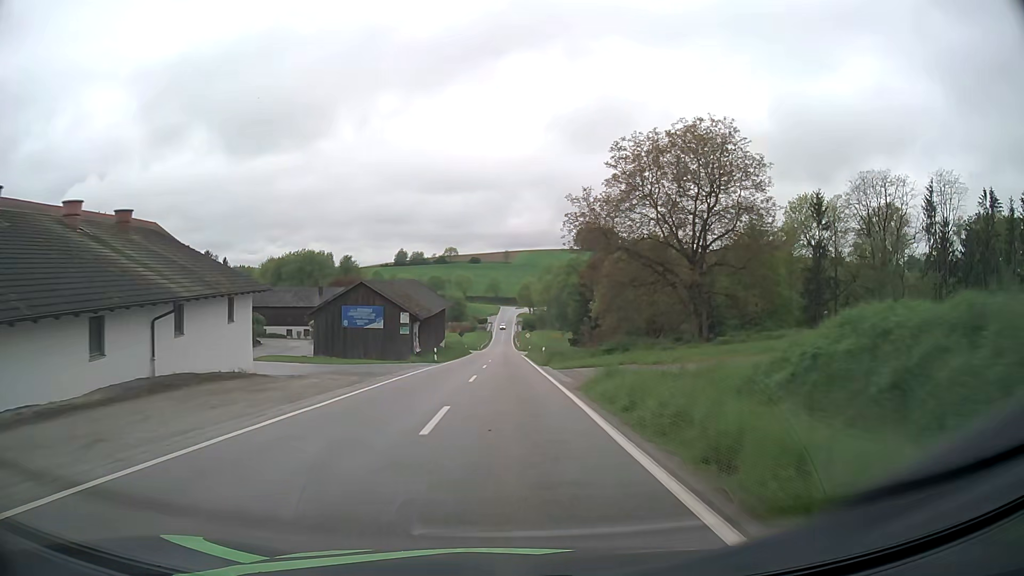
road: tertiary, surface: asphalt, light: Day
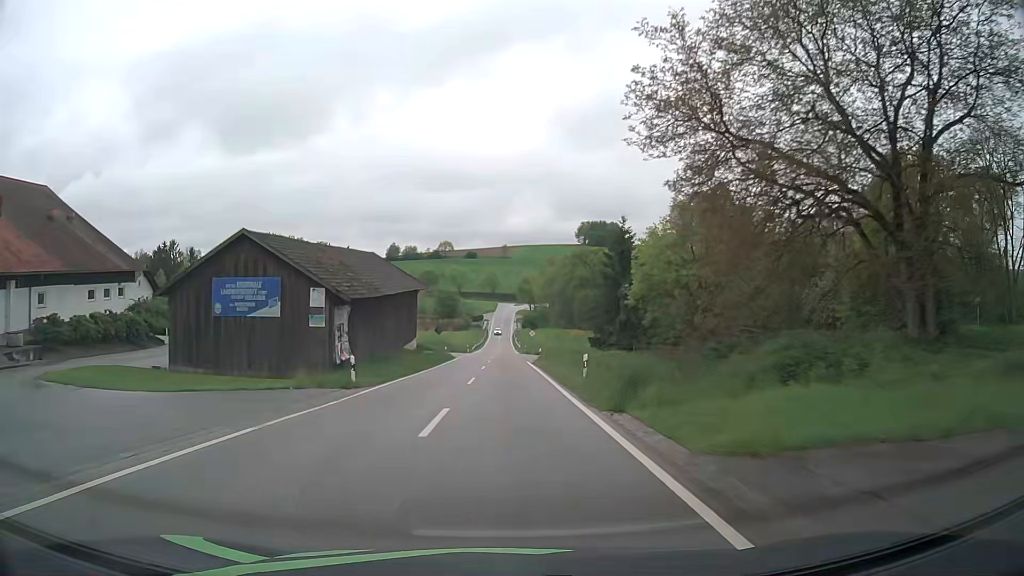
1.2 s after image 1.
(0.0, +25.0) m; 0°
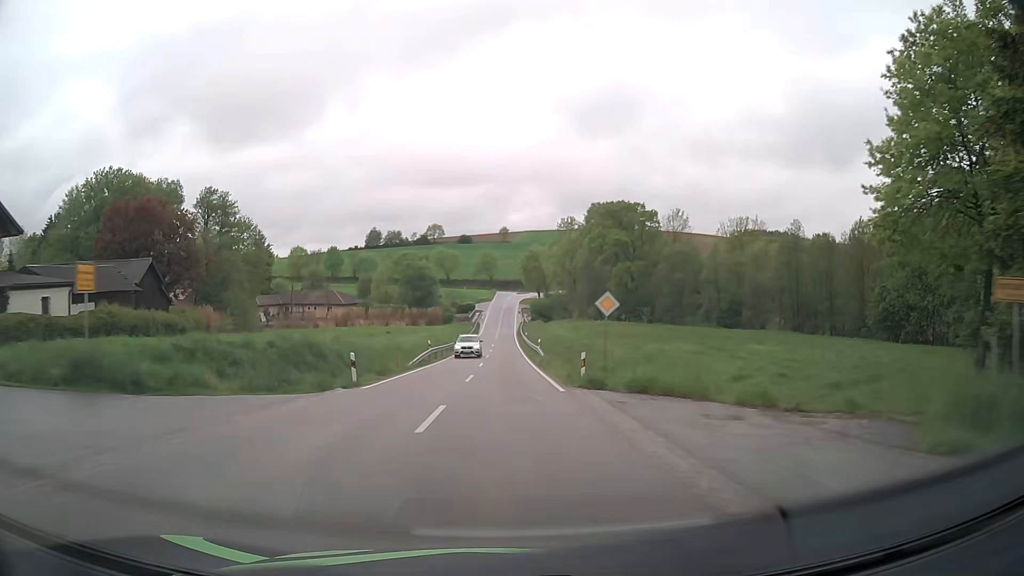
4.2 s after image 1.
(+0.2, +62.1) m; 0°
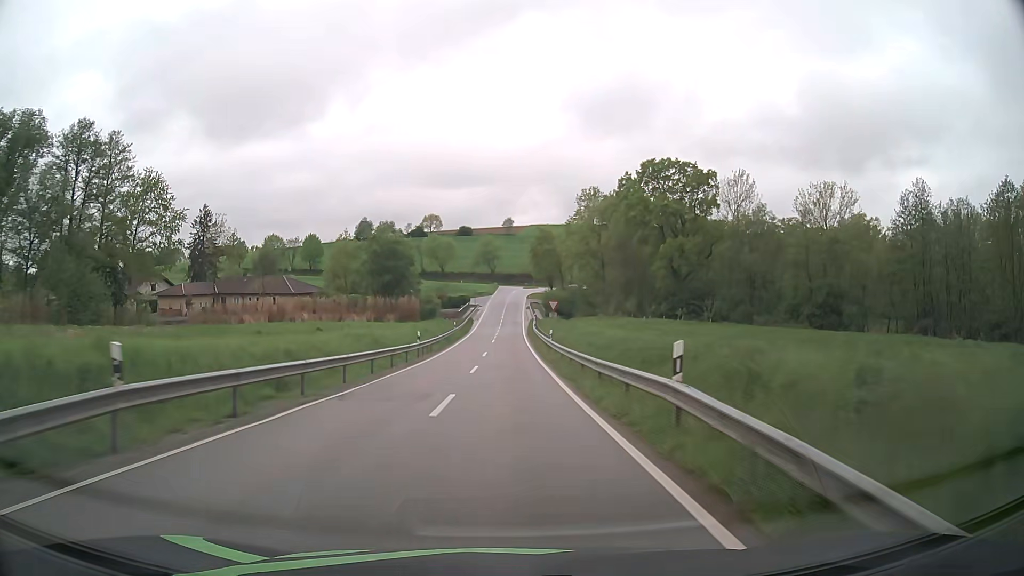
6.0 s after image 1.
(-0.1, +35.9) m; 0°
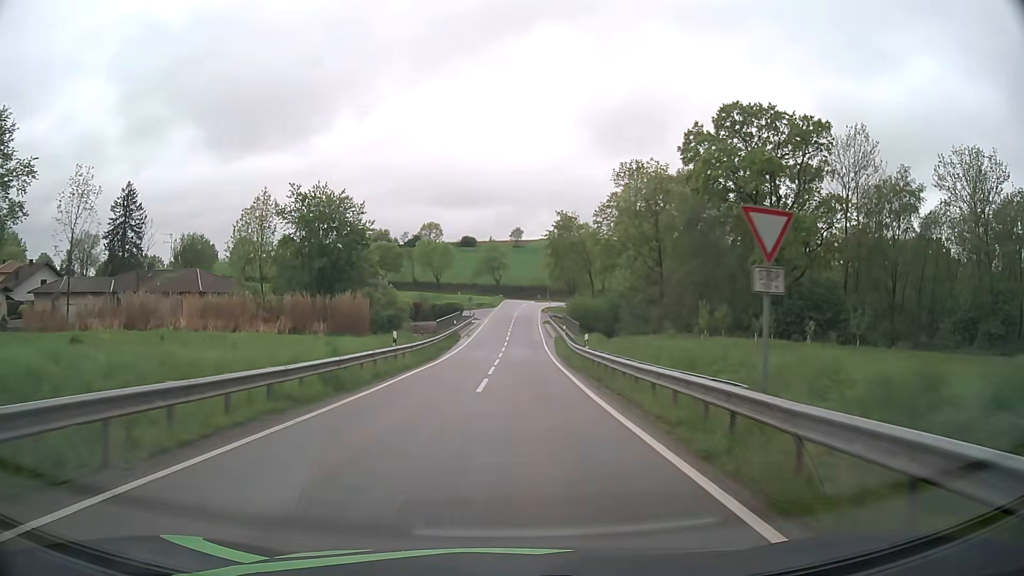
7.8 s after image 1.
(-0.3, +35.1) m; -1°
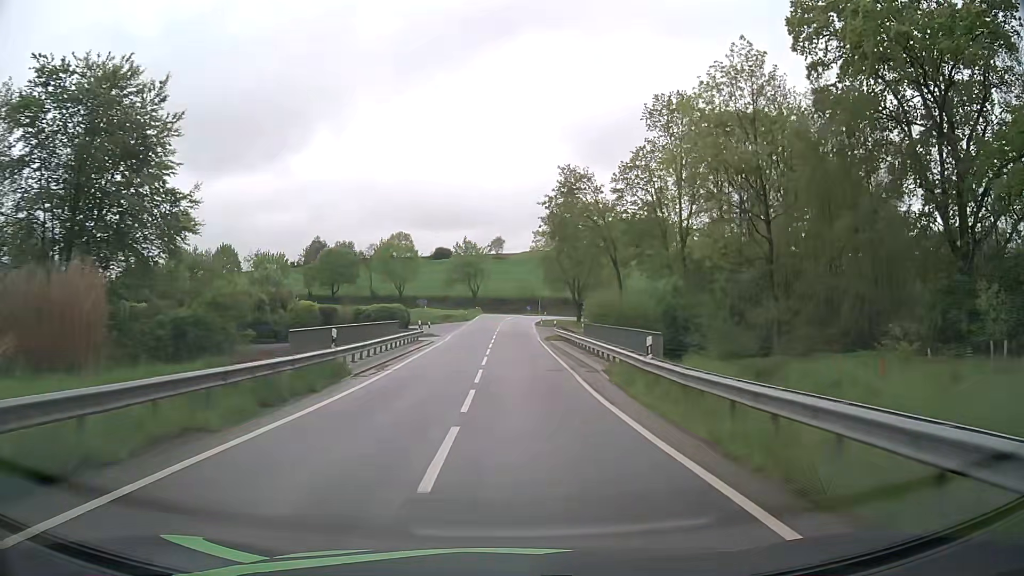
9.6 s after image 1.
(+0.4, +33.6) m; +2°
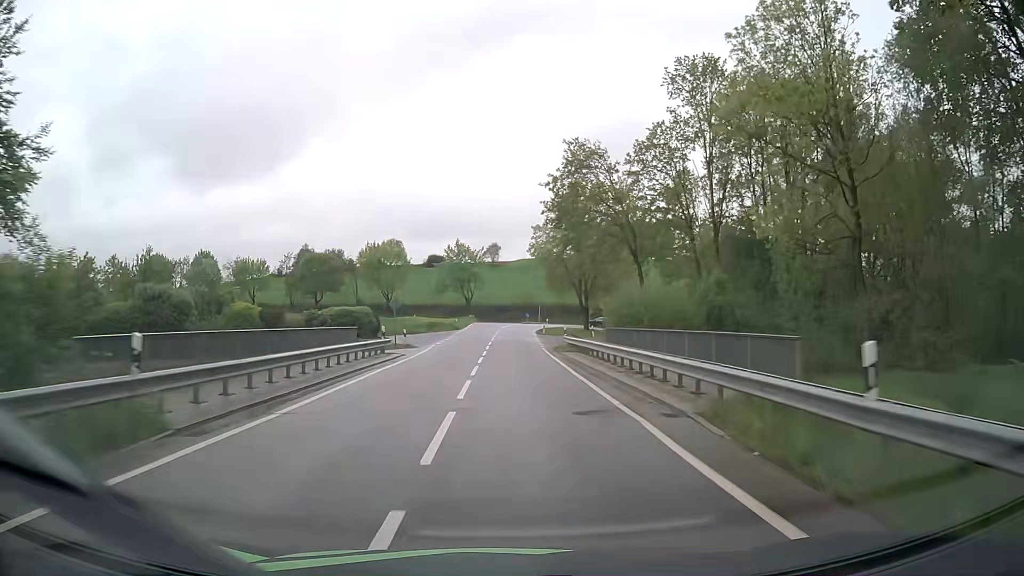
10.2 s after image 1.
(0.0, +10.7) m; 0°
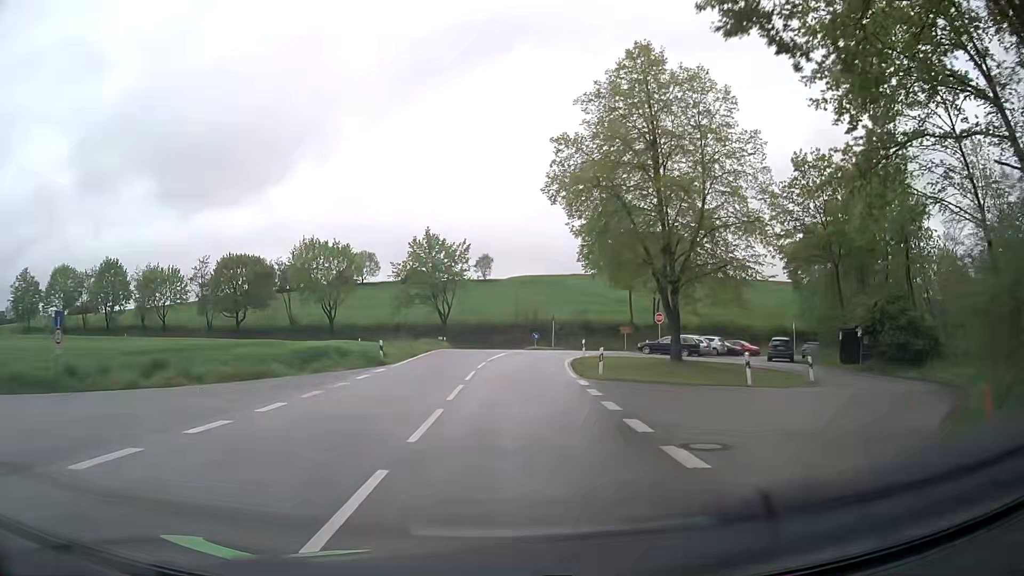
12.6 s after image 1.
(+0.1, +39.1) m; 0°
(0, +10) (0, +20) (+1, +30) (+2, +40) (+4, +50) (+7, +59) (+6, +69) (-2, +75) (-12, +78) (-21, +80) m
